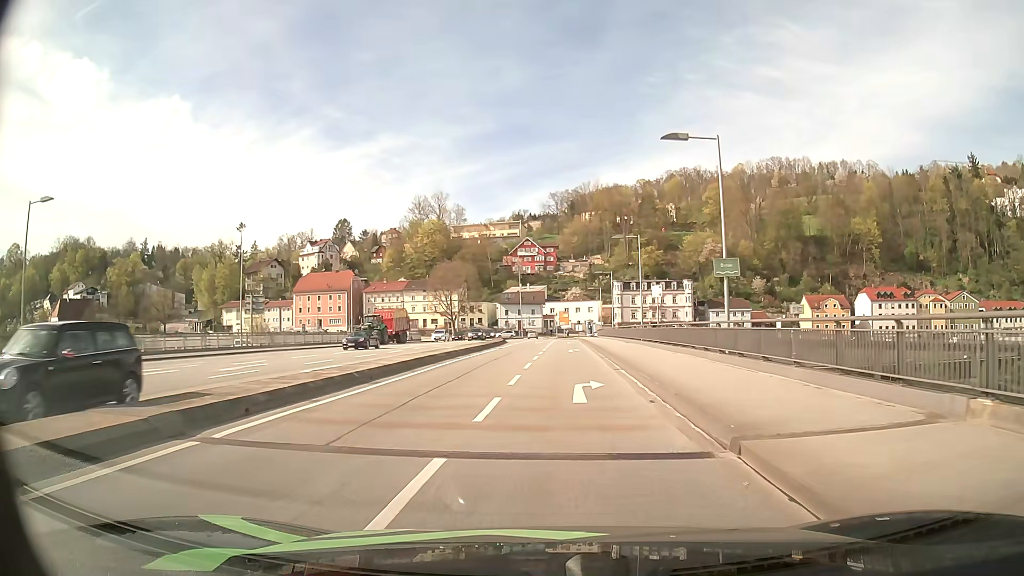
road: primary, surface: asphalt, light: Day
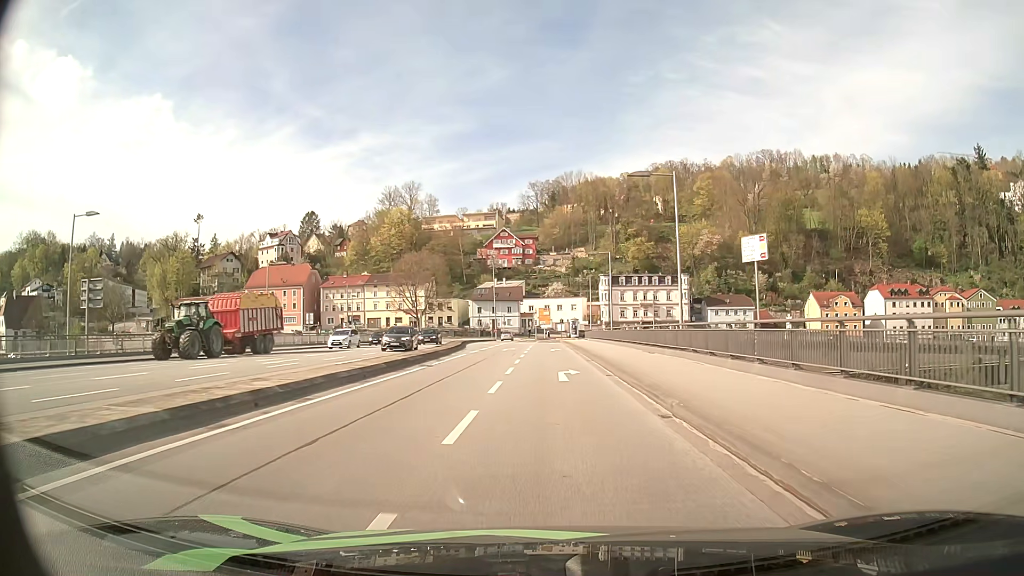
(+0.3, +20.3) m; +2°
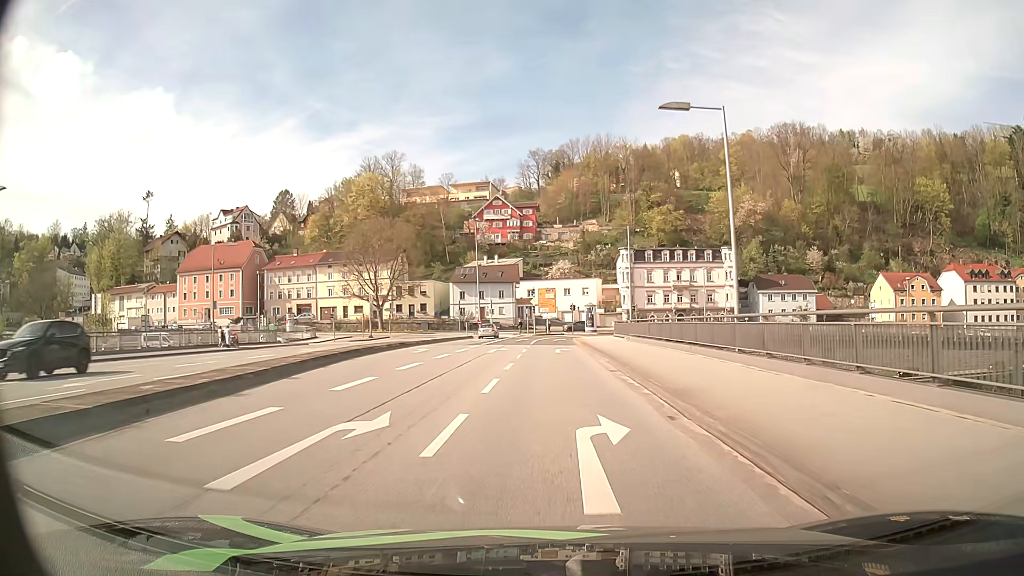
(-0.1, +37.2) m; 0°
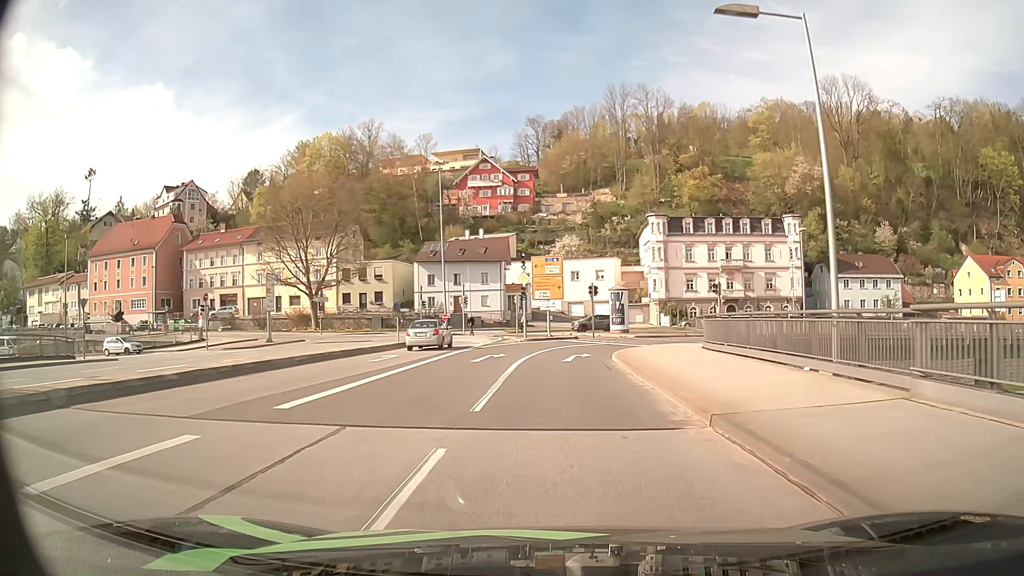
(0.0, +32.5) m; 0°
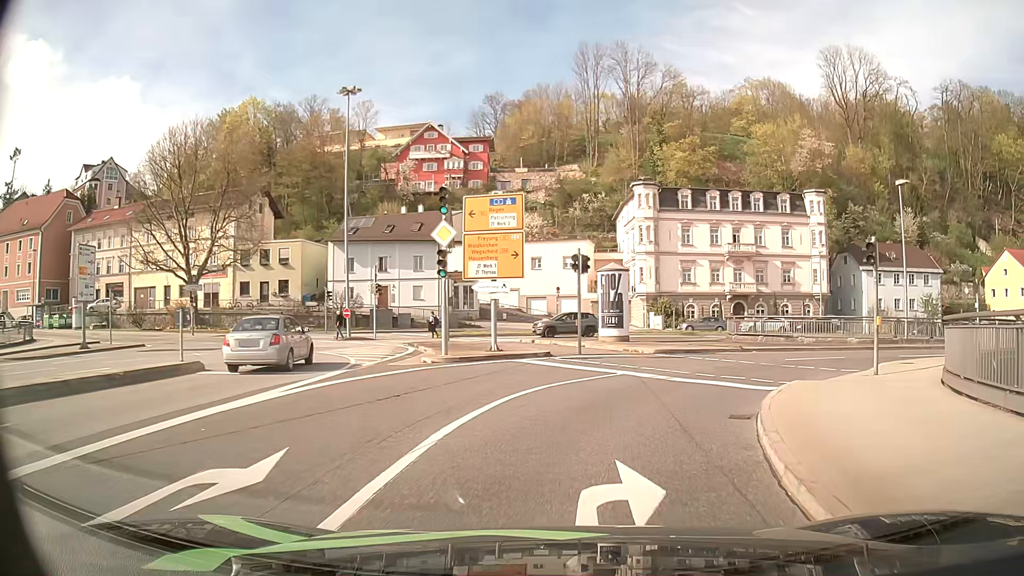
(+0.3, +20.2) m; +4°
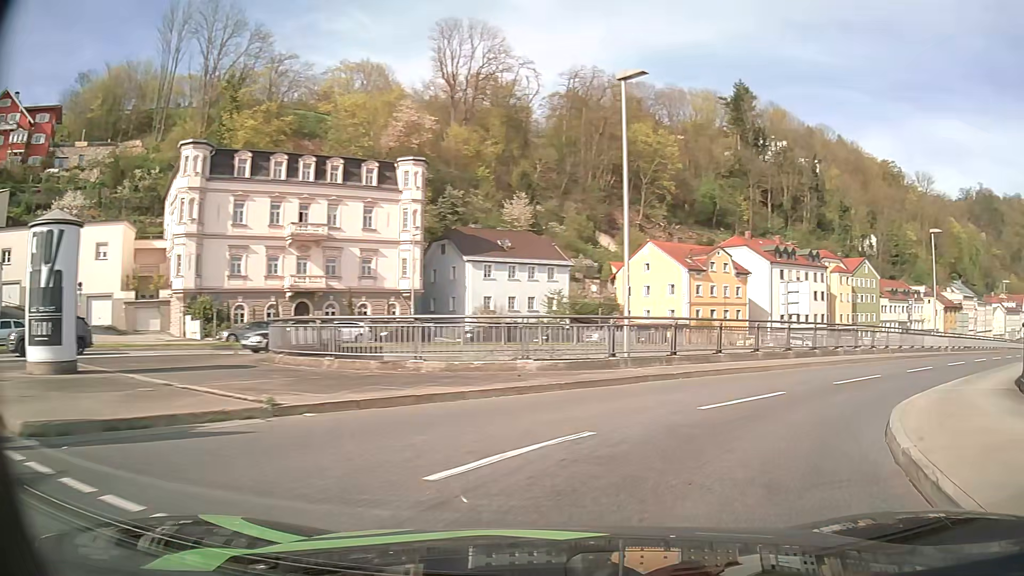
(+4.2, +16.1) m; +37°
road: primary_link
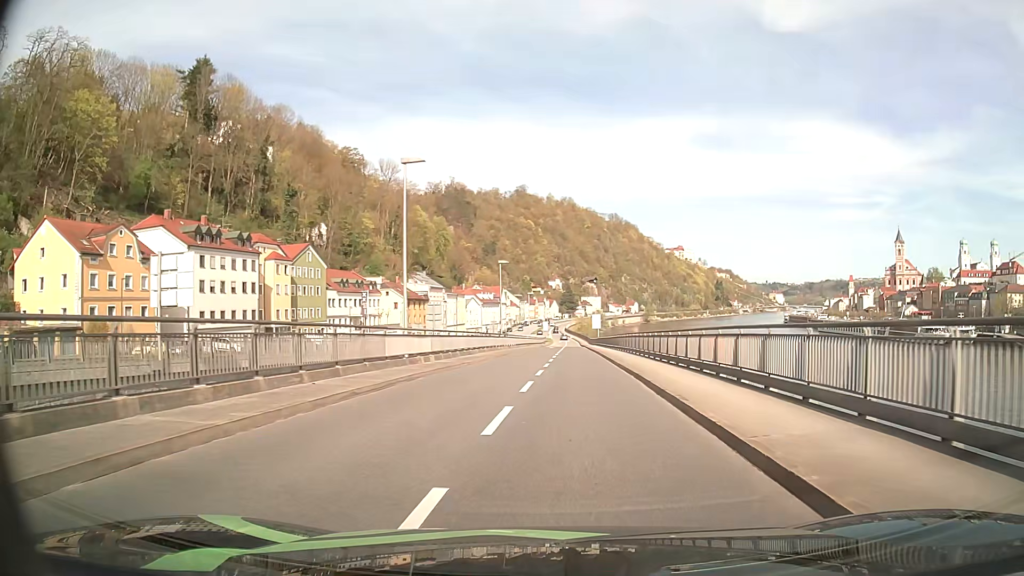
(+9.0, +17.0) m; +46°
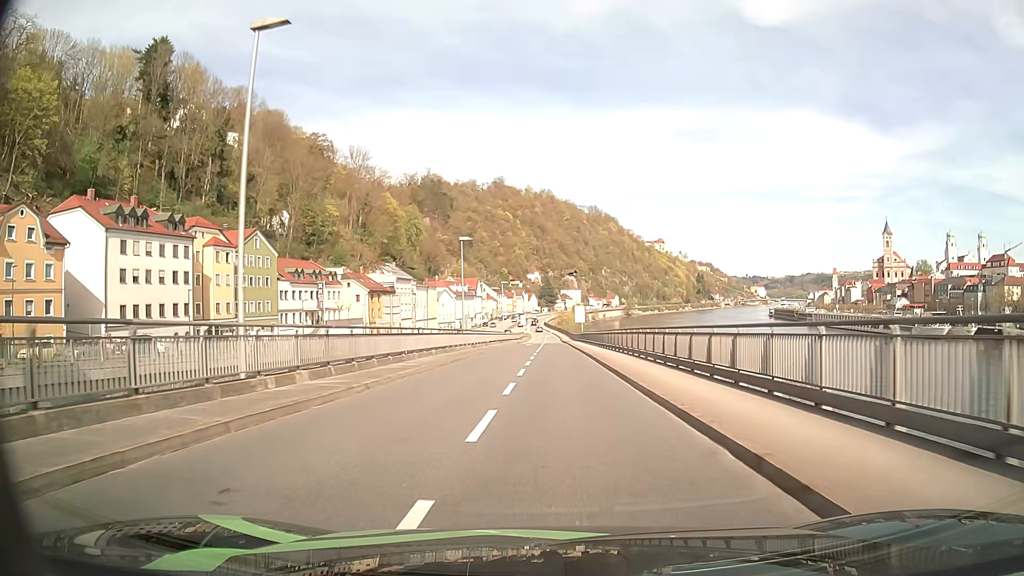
(+0.3, +12.8) m; +2°
(0, +10) (0, +20) (0, +30) (0, +40) (0, +50) (0, +60) (0, +70) (0, +80) (0, +90) (0, +100) m
